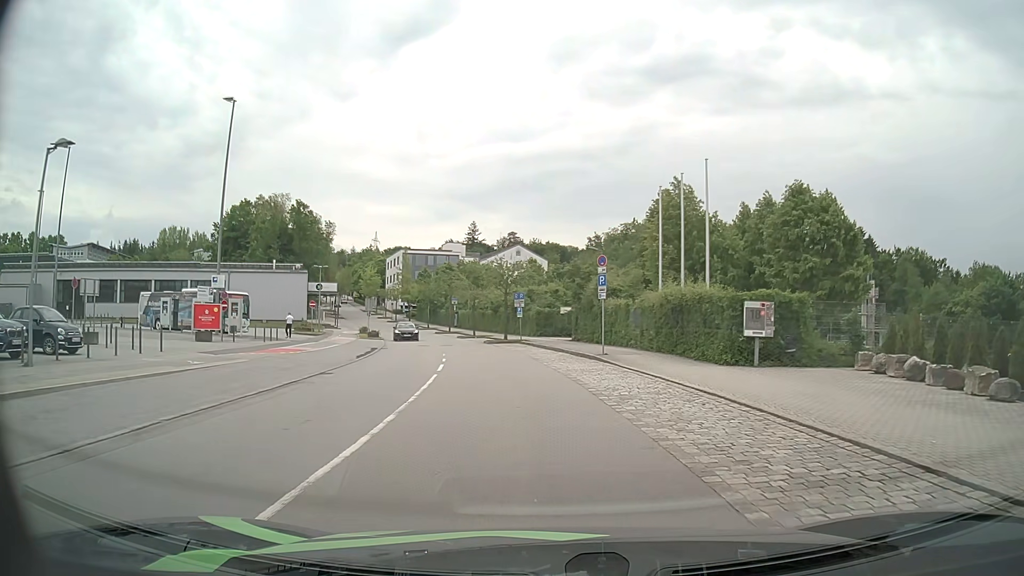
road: residential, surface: asphalt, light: Day
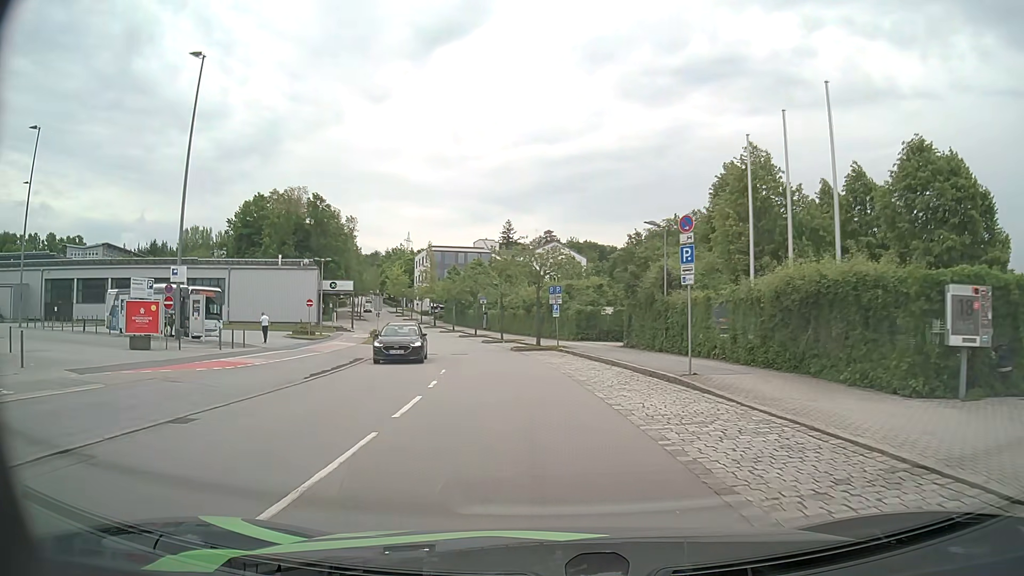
(-0.3, +9.6) m; -3°
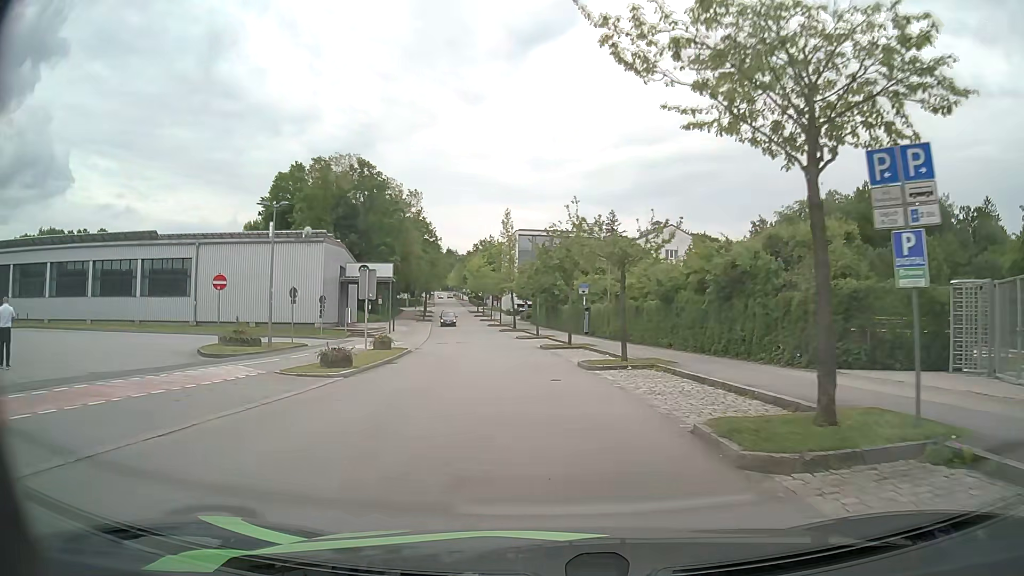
(-2.2, +27.3) m; -9°
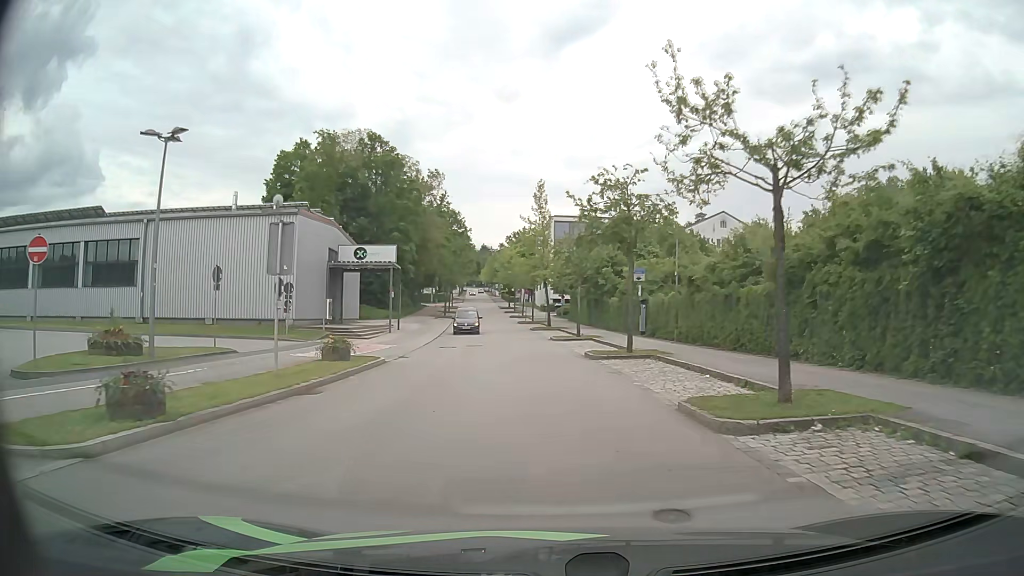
(-0.3, +12.0) m; -3°
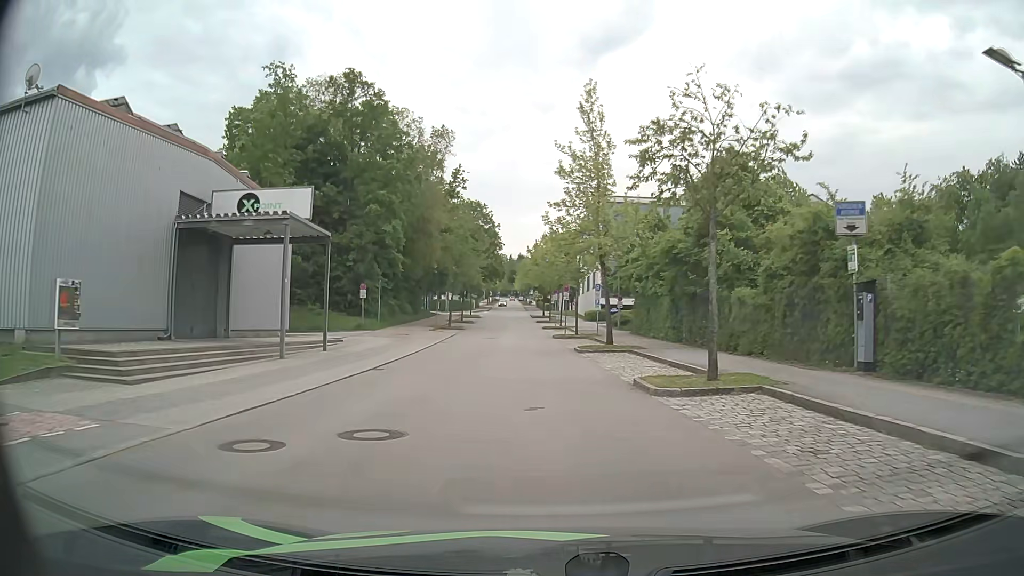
(-0.8, +23.8) m; -3°
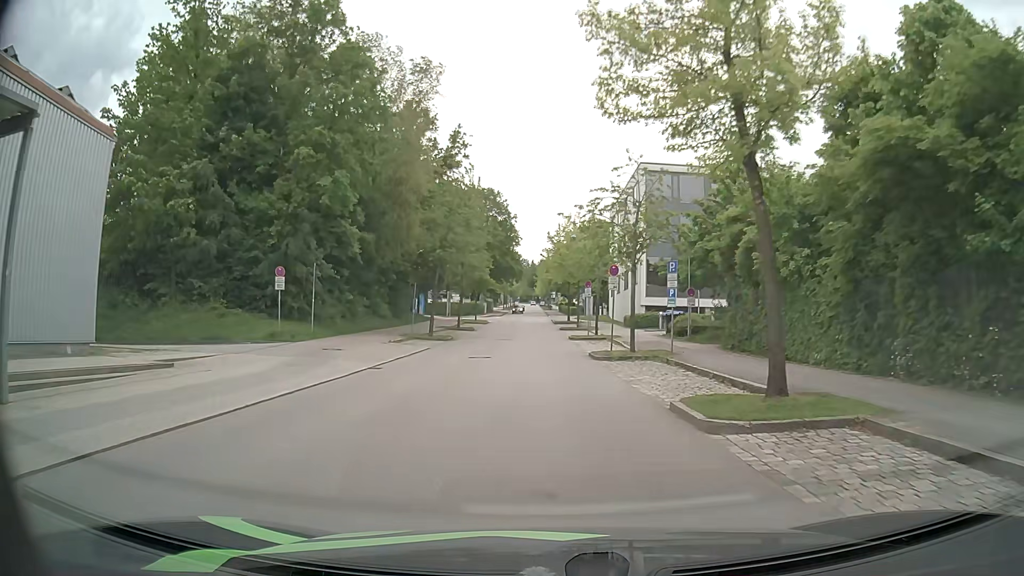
(-0.3, +18.4) m; -2°
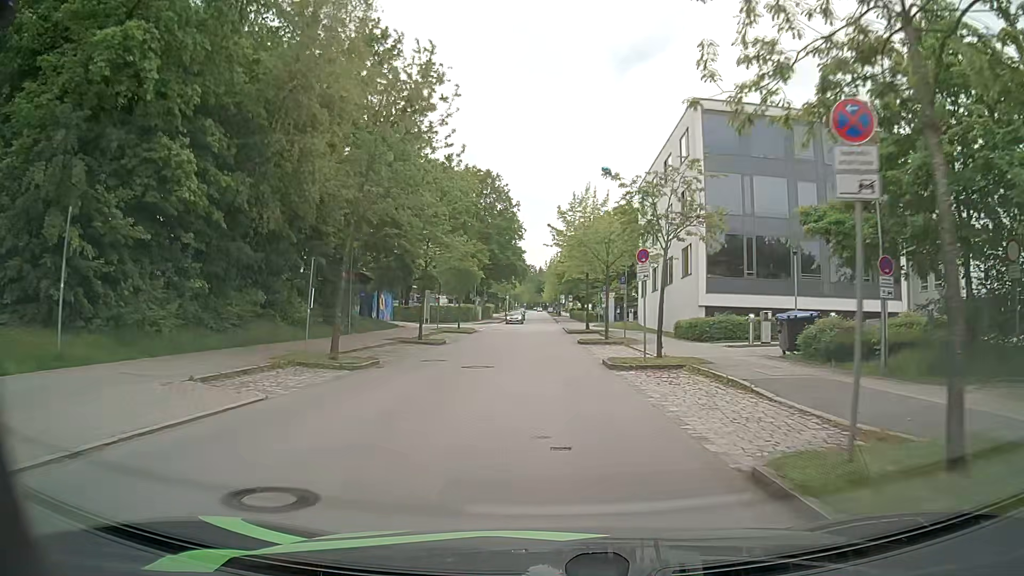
(-0.1, +18.6) m; -1°
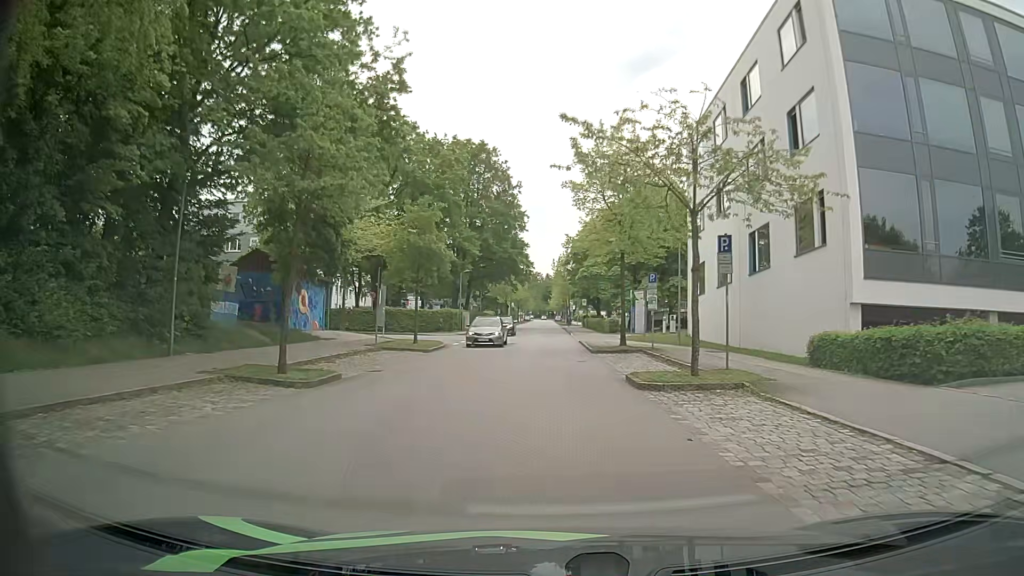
(-0.1, +18.4) m; 0°
(0, +10) (0, +20) (0, +30) (-1, +40) (-1, +50) (-1, +60) (-1, +70) (-1, +80) (-1, +90) (-1, +100) m
